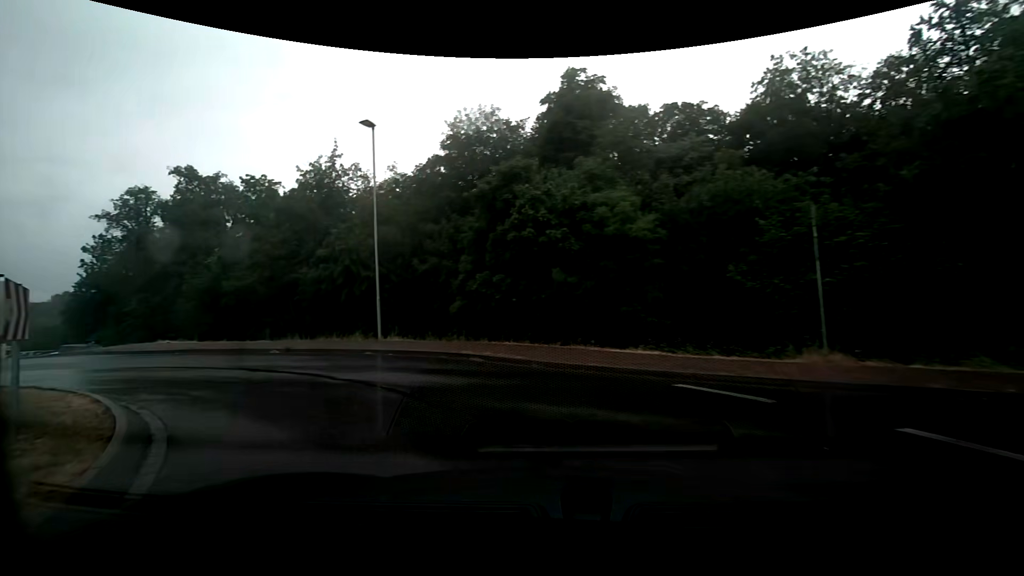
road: tertiary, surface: asphalt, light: Day
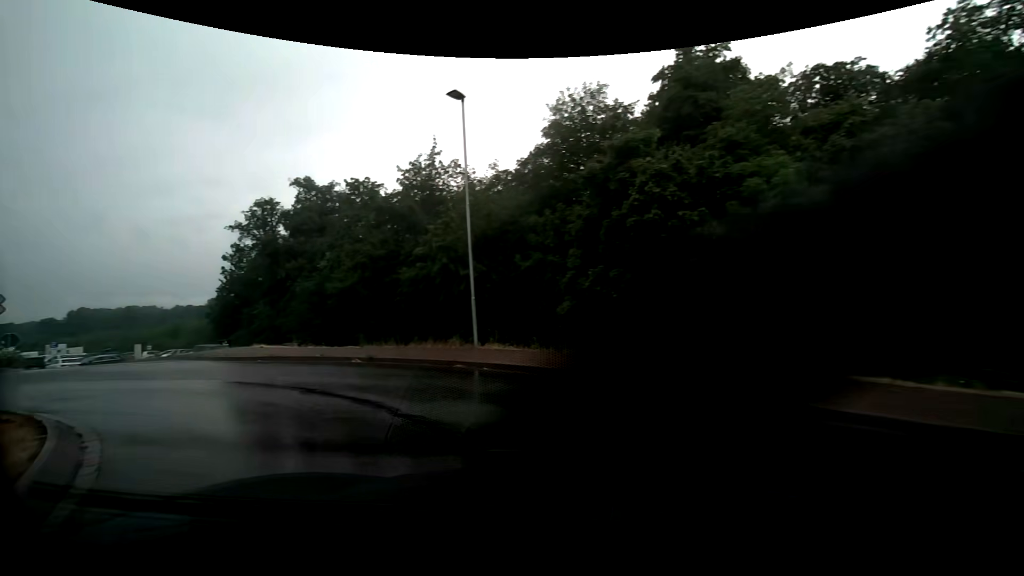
(-0.4, +3.4) m; -13°
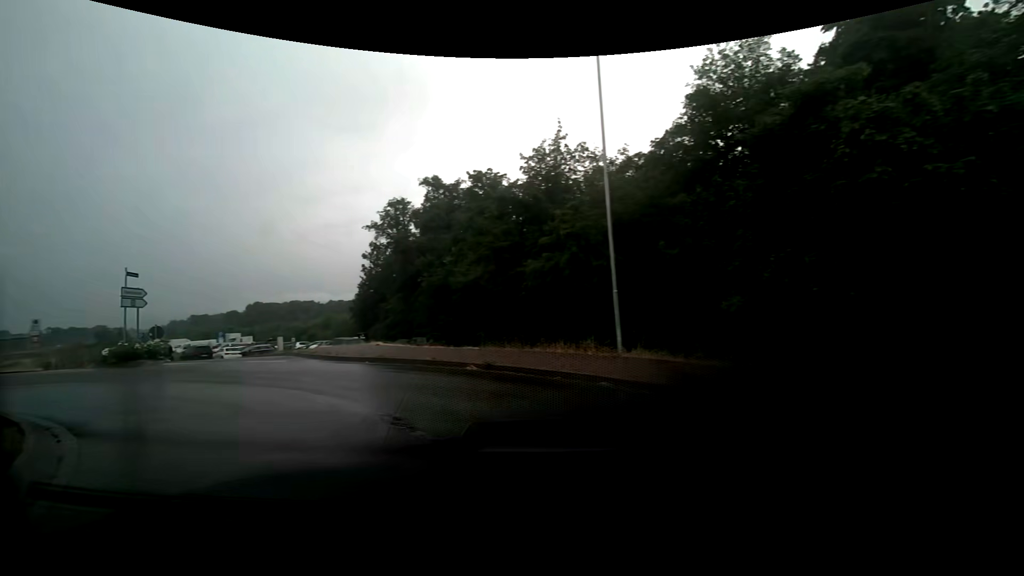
(-0.4, +3.2) m; -14°
(-4, +9) (-13, +12) (-23, +8) (-31, +4) (-41, +1) (-51, -2) (-60, -5) (-69, -10) (-77, -15) (-86, -21) m
